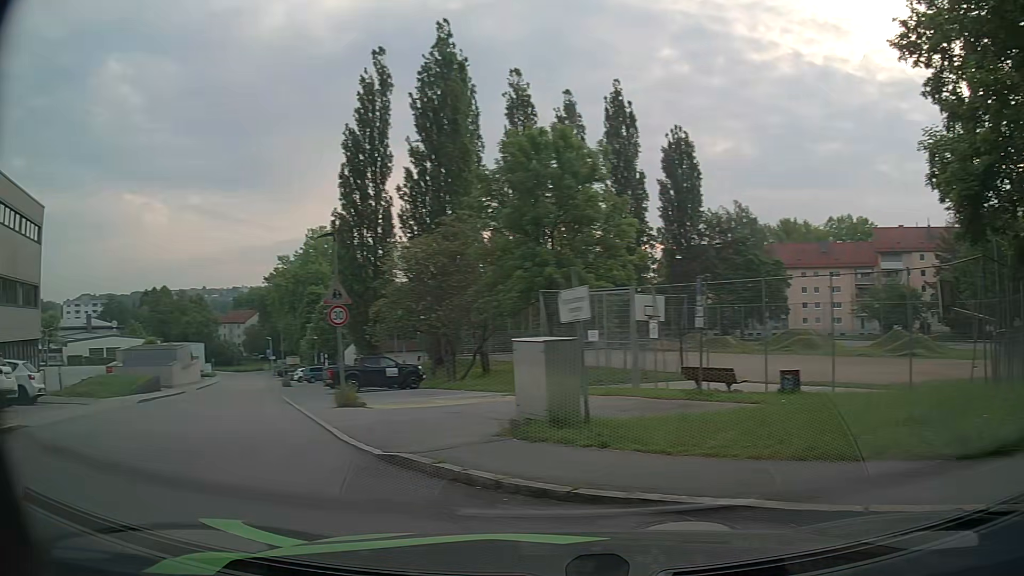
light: Day
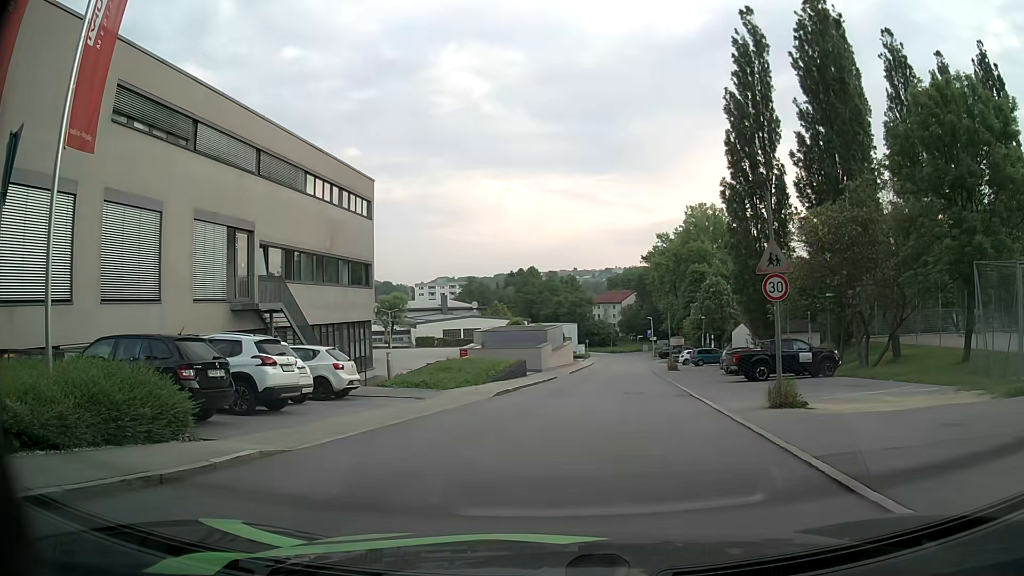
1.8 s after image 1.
(-1.7, +4.5) m; -32°
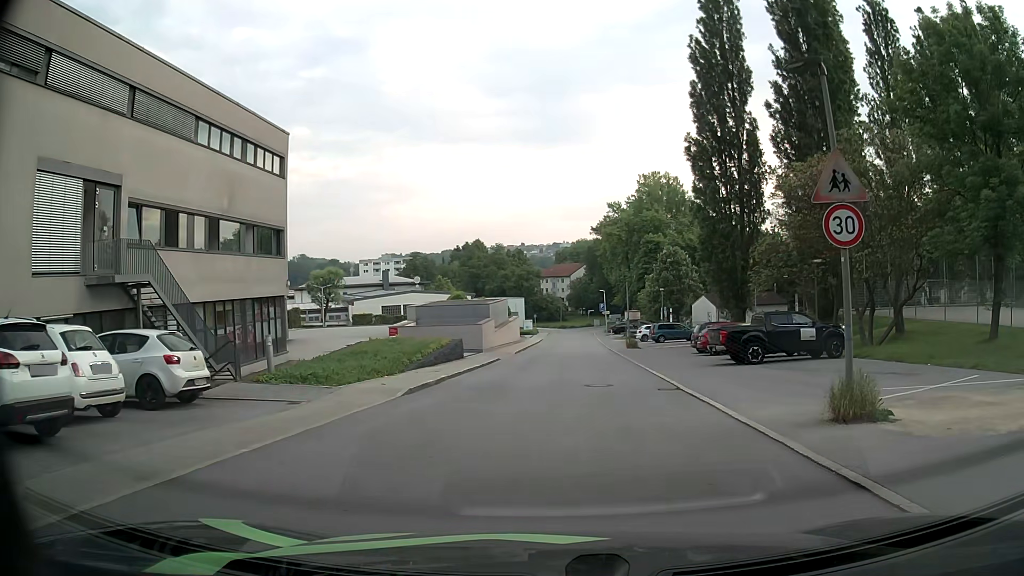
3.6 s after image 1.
(+0.2, +6.2) m; +3°
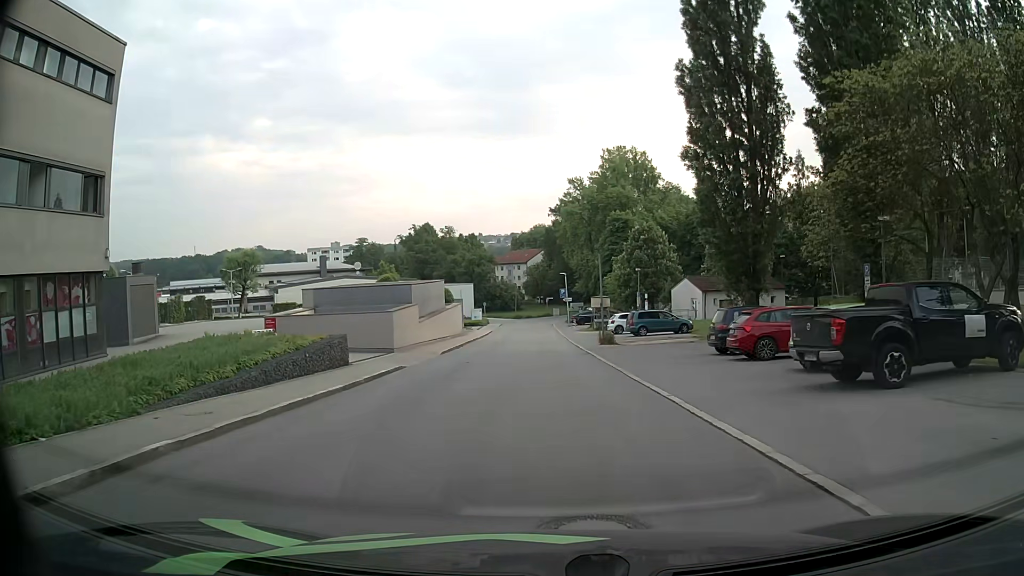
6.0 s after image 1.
(+0.8, +12.8) m; +5°
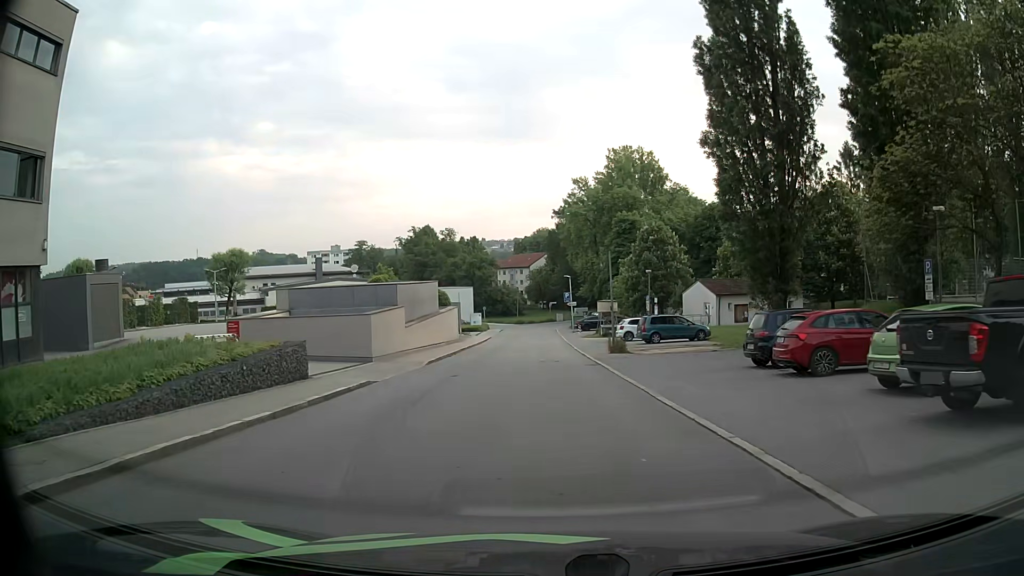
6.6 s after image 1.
(0.0, +3.9) m; 0°
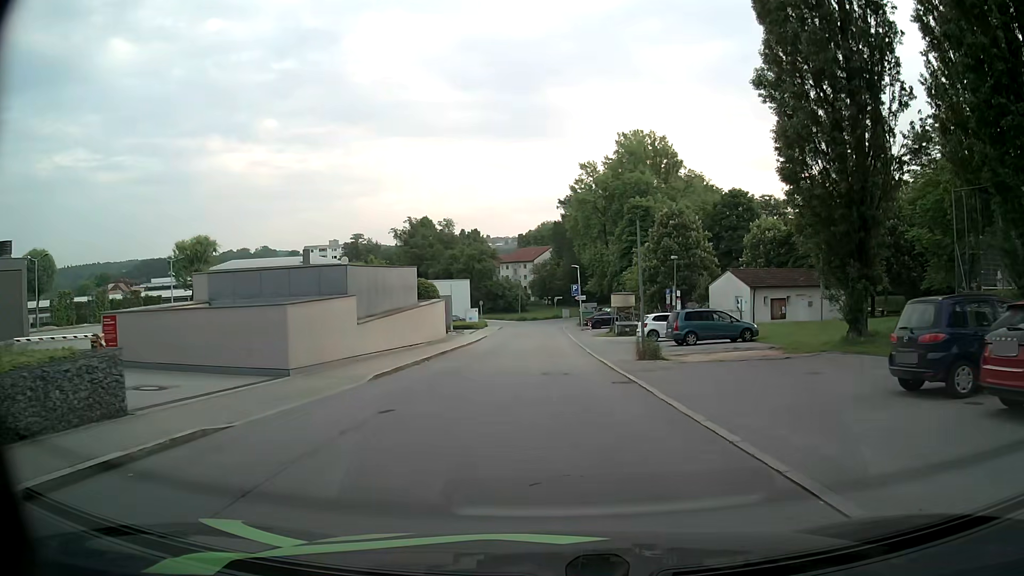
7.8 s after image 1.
(-0.1, +8.3) m; -1°
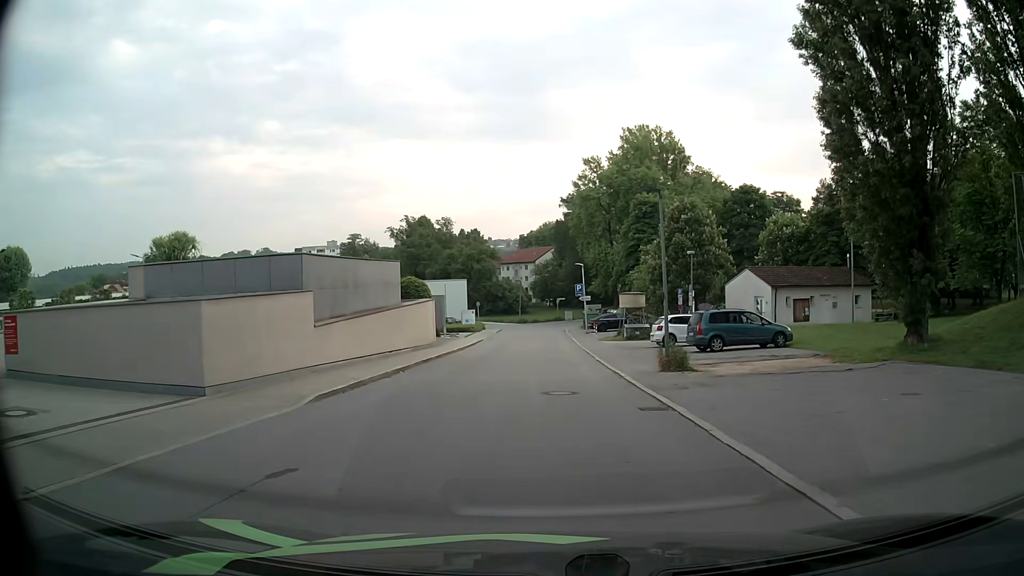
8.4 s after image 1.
(0.0, +4.3) m; +1°
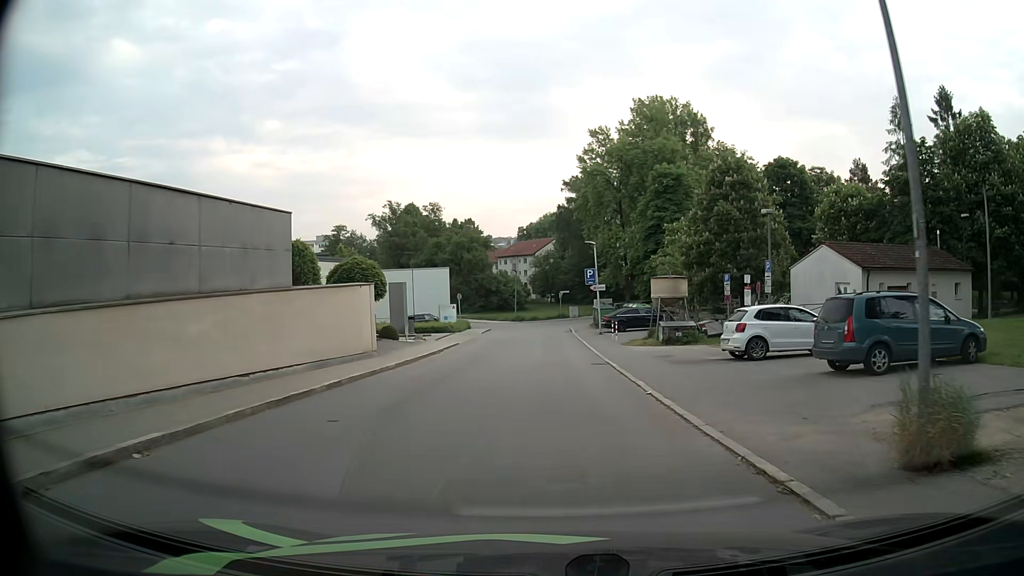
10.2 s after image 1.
(0.0, +13.0) m; 0°
(0, +10) (0, +20) (0, +30) (0, +40) (-1, +50) (-3, +60) (-8, +68) (-13, +77) (-18, +86) (-23, +94) m
